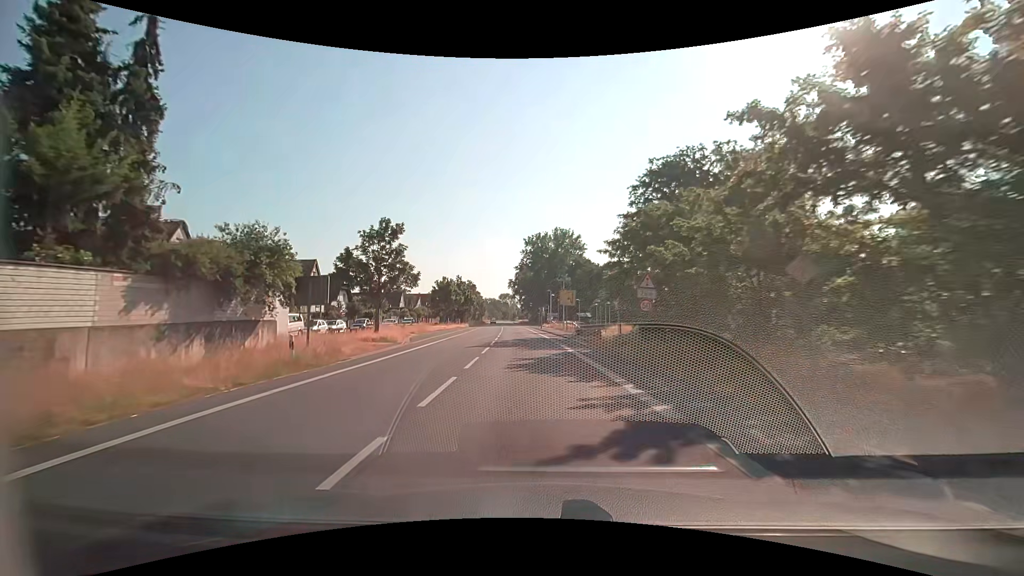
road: secondary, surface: asphalt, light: Day
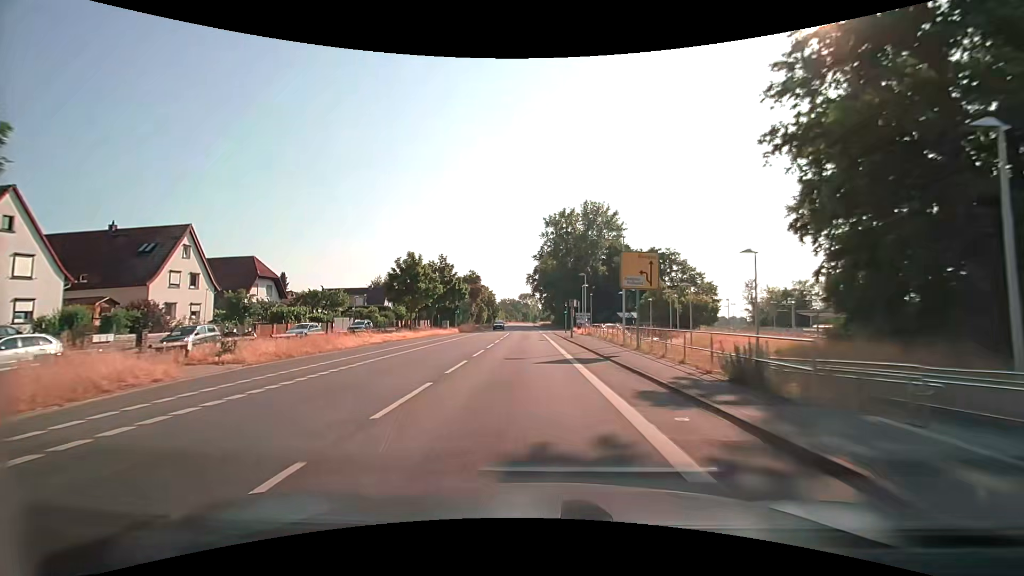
(-0.6, +31.4) m; -3°
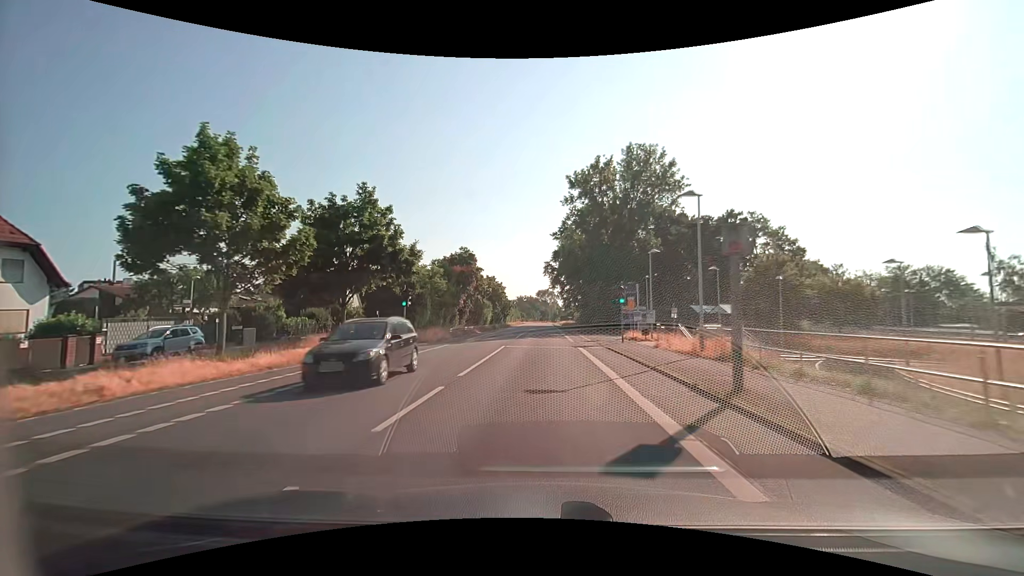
(-0.8, +31.3) m; -2°
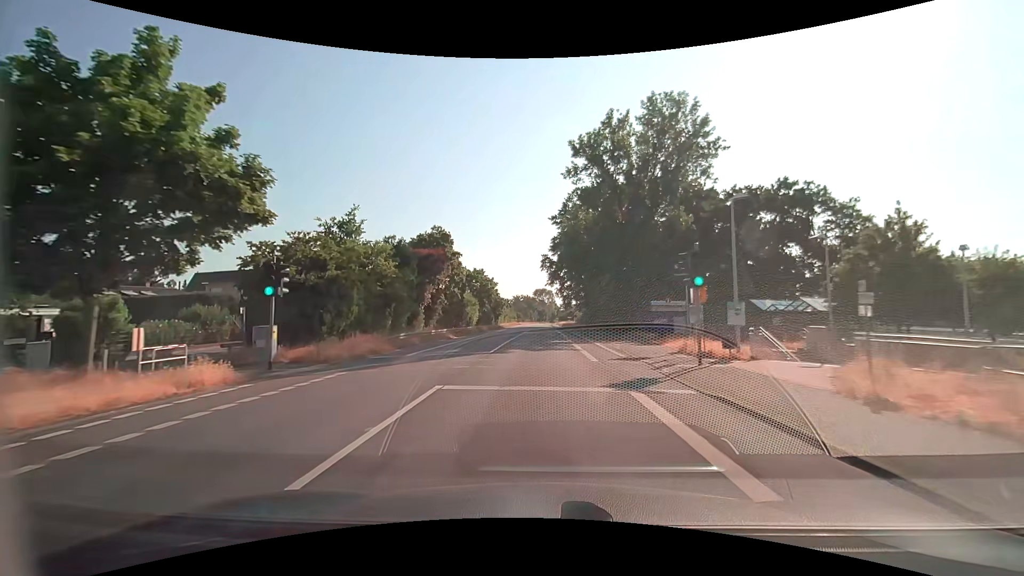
(+0.1, +15.7) m; 0°
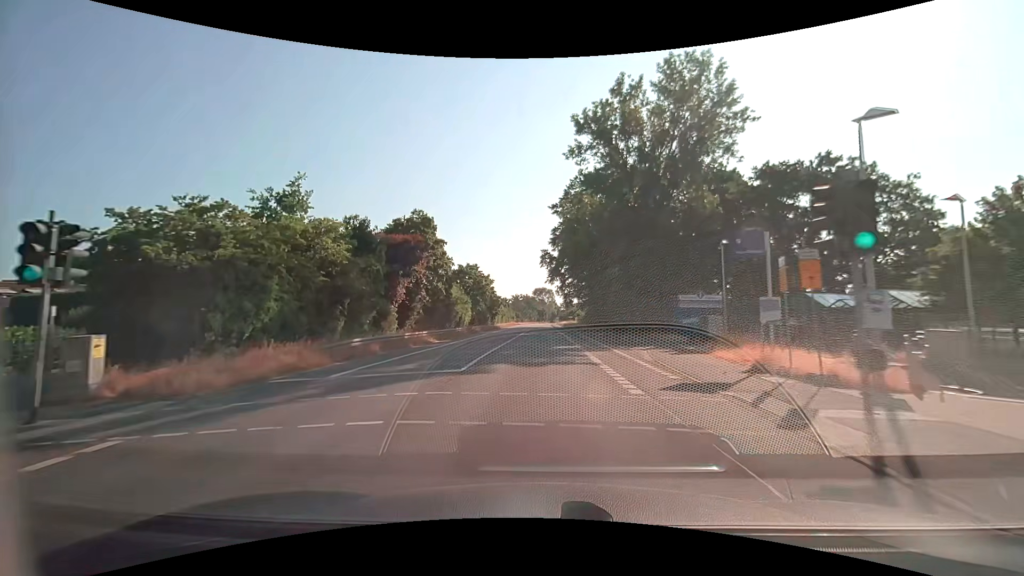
(0.0, +7.8) m; 0°
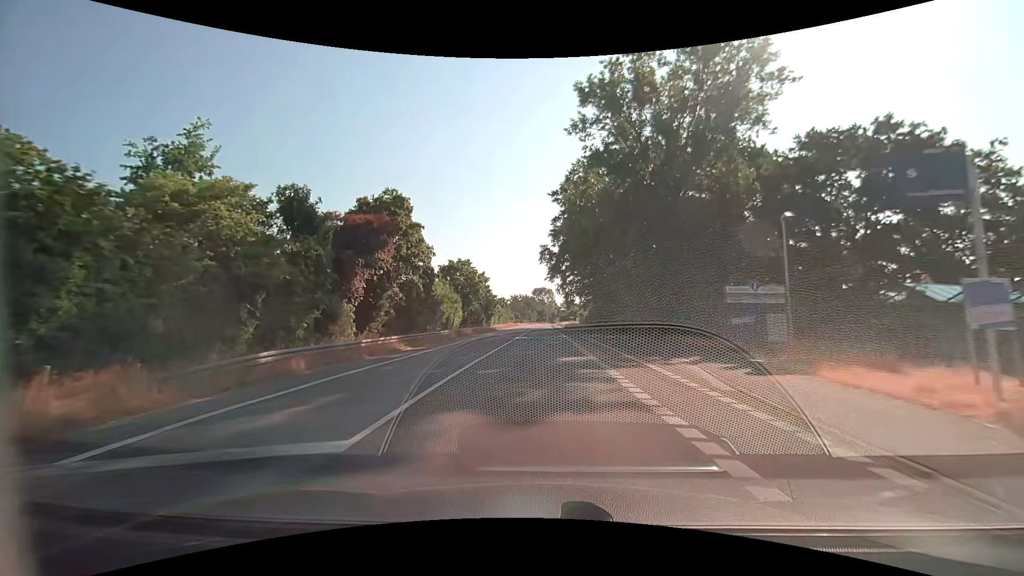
(0.0, +7.8) m; 0°
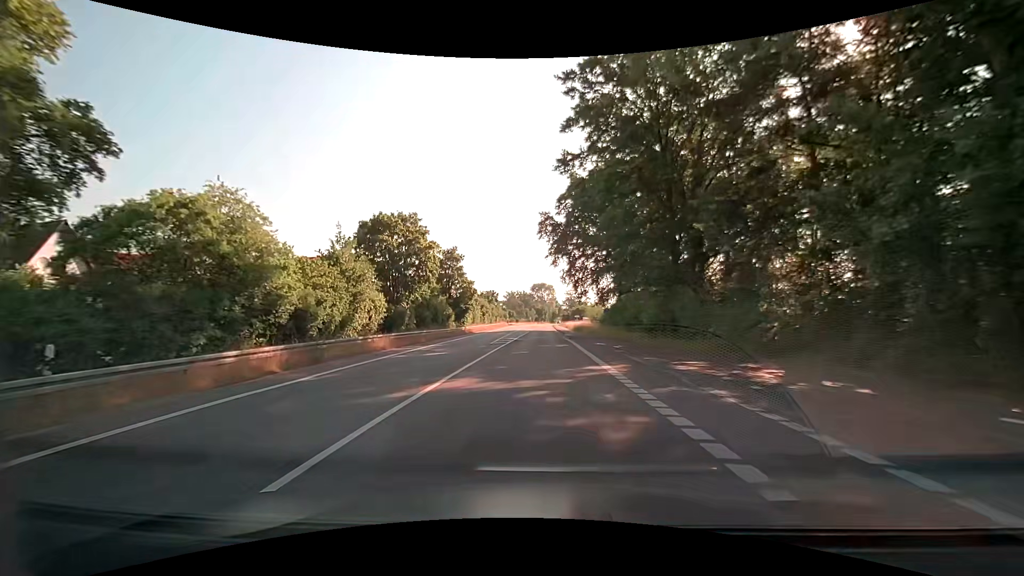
(0.0, +31.3) m; 0°
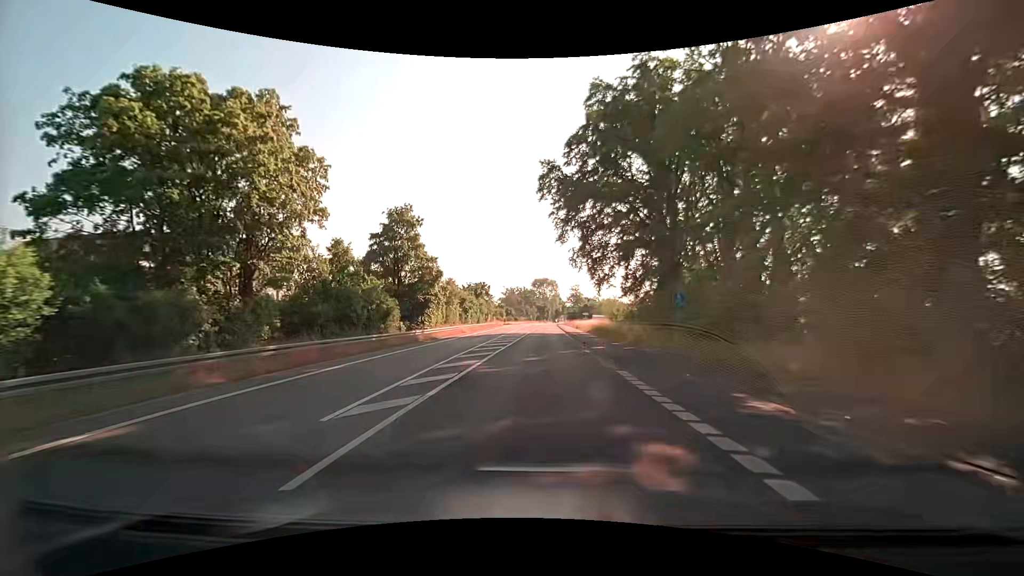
(-0.2, +23.4) m; -1°
(0, +10) (0, +20) (0, +30) (0, +40) (+1, +50) (+1, +60) (+1, +70) (+1, +80) (+2, +90) (+2, +100) m
